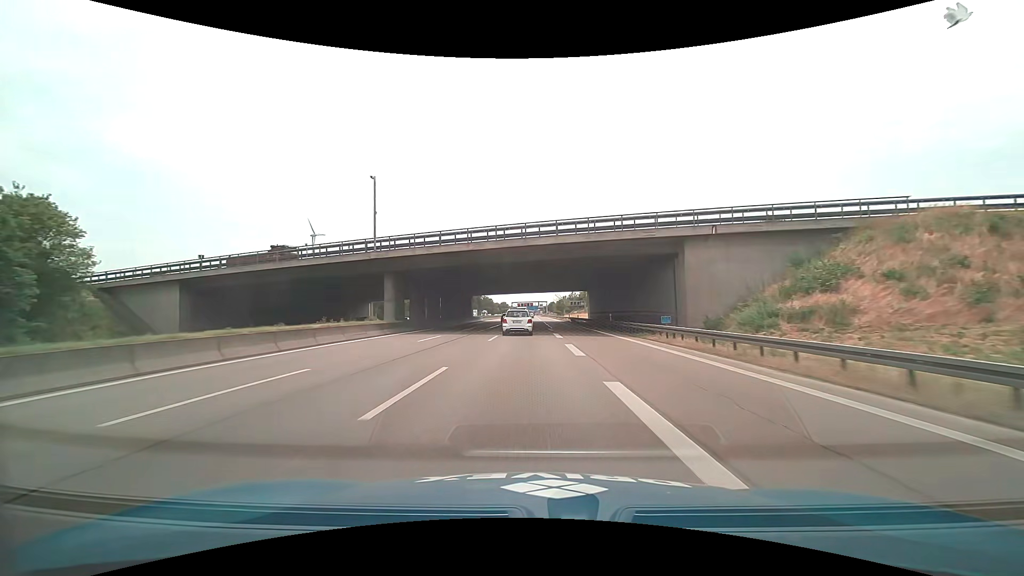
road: motorway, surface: asphalt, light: Day
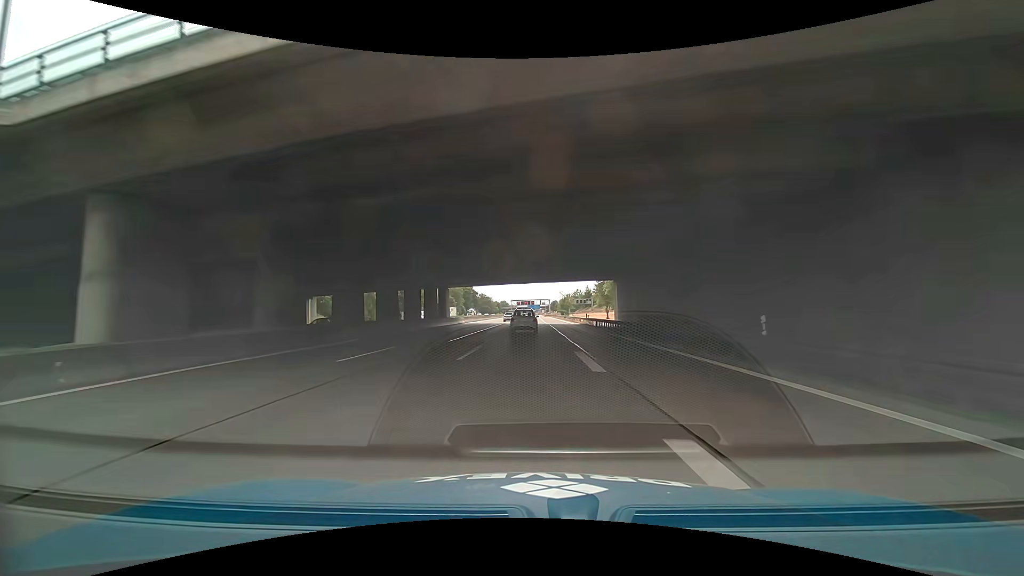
(-0.1, +28.5) m; 0°
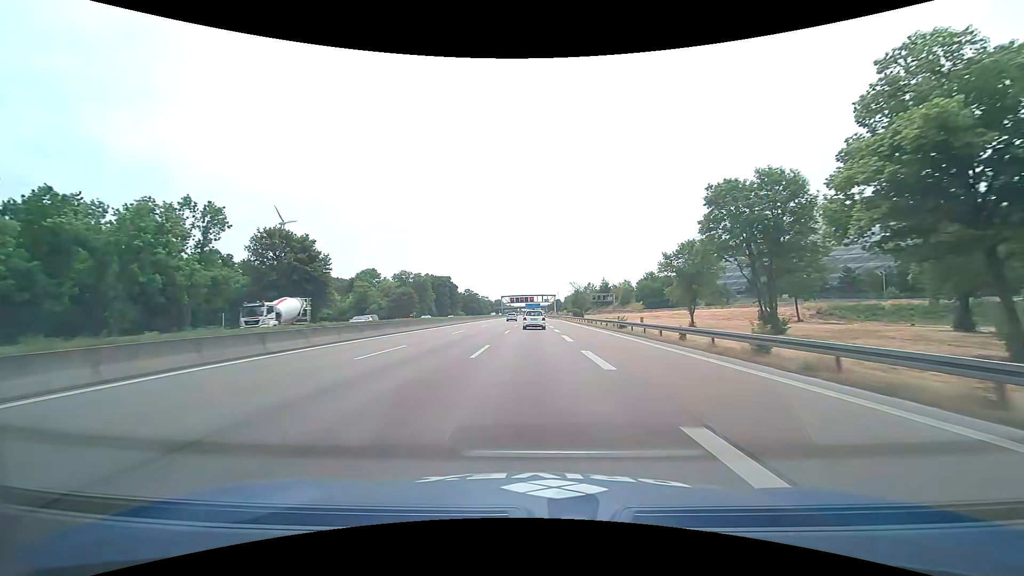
(-0.5, +71.7) m; -1°
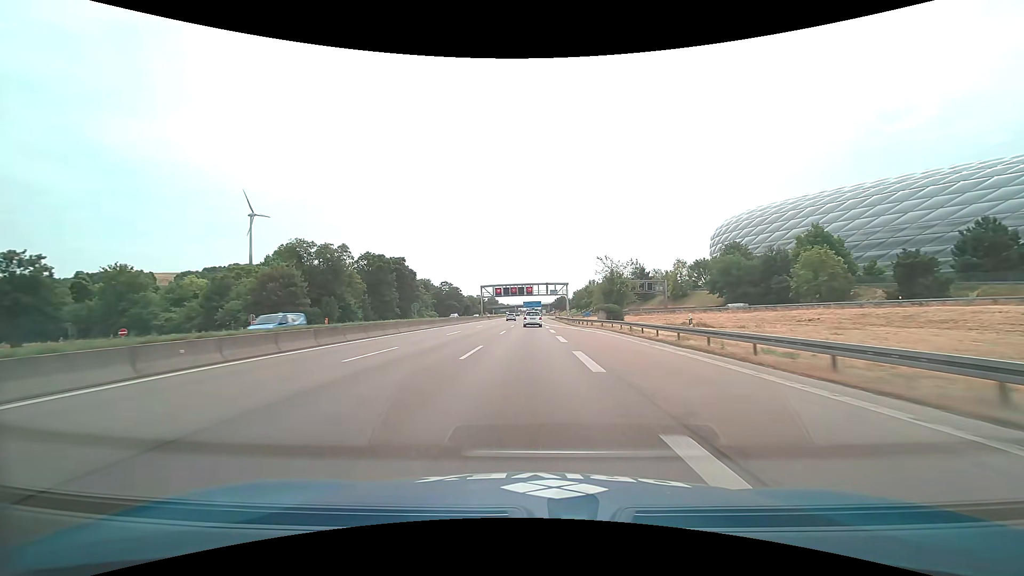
(+1.2, +72.6) m; +1°
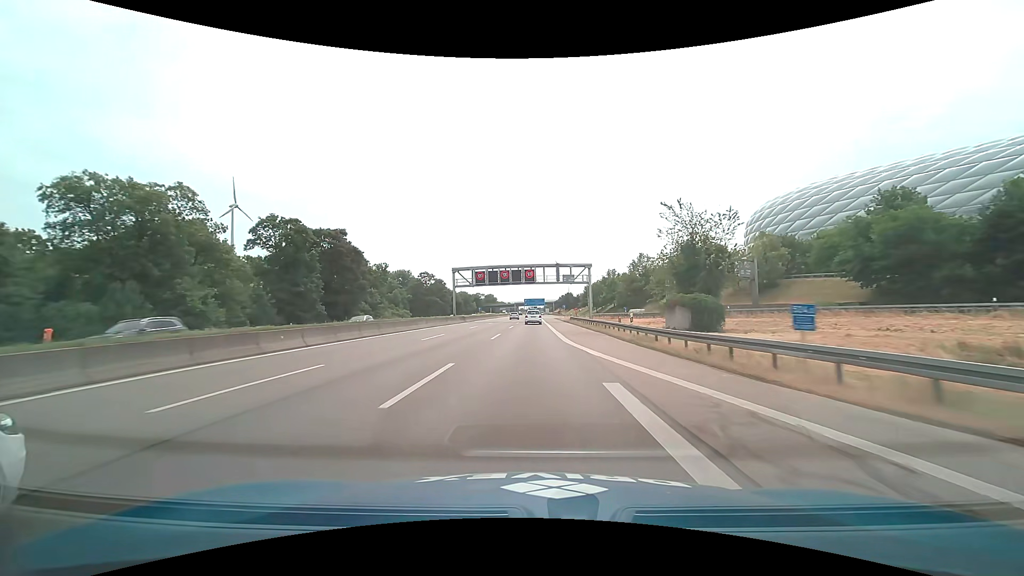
(-0.1, +43.9) m; 0°
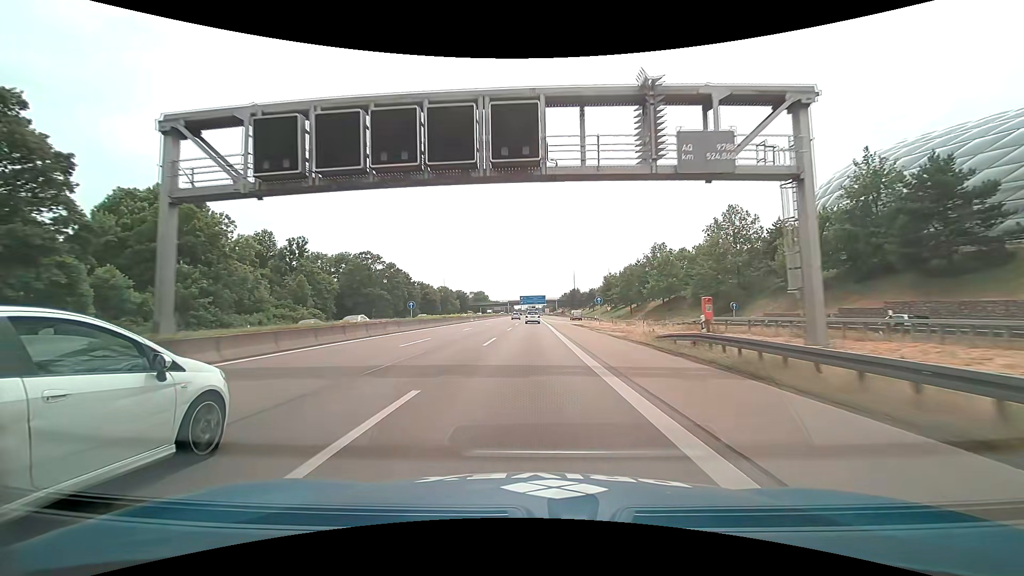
(-0.2, +58.9) m; 0°
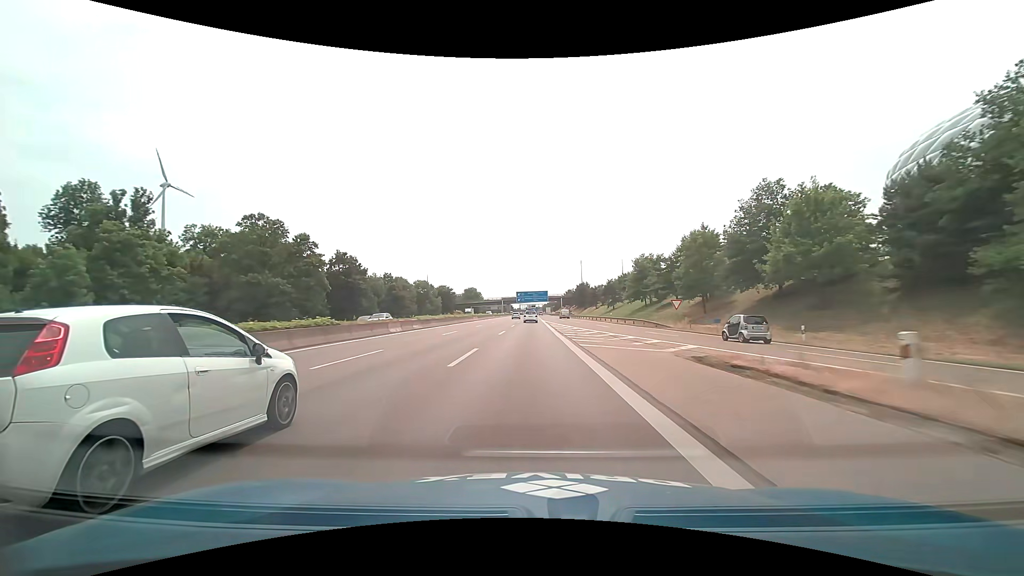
(+0.1, +44.4) m; 0°
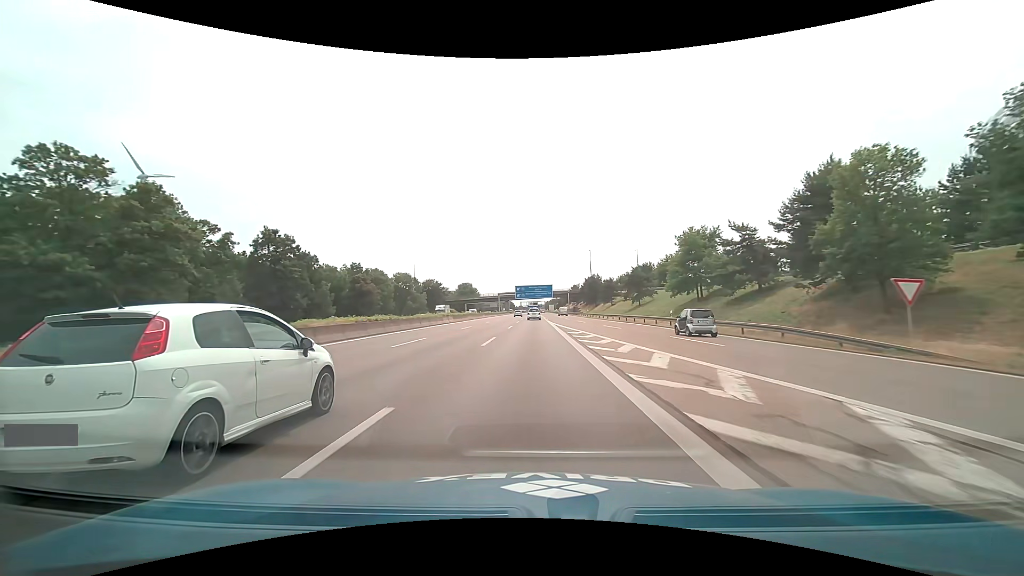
(-0.1, +29.7) m; 0°
(0, +10) (0, +20) (0, +30) (0, +40) (0, +50) (0, +60) (0, +70) (0, +80) (0, +90) (0, +100) m
